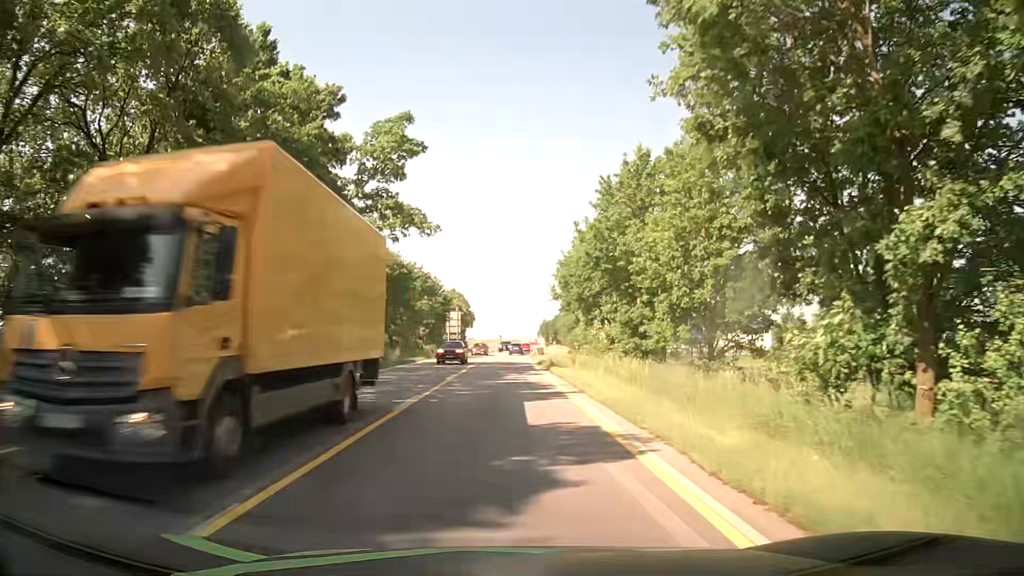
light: Day
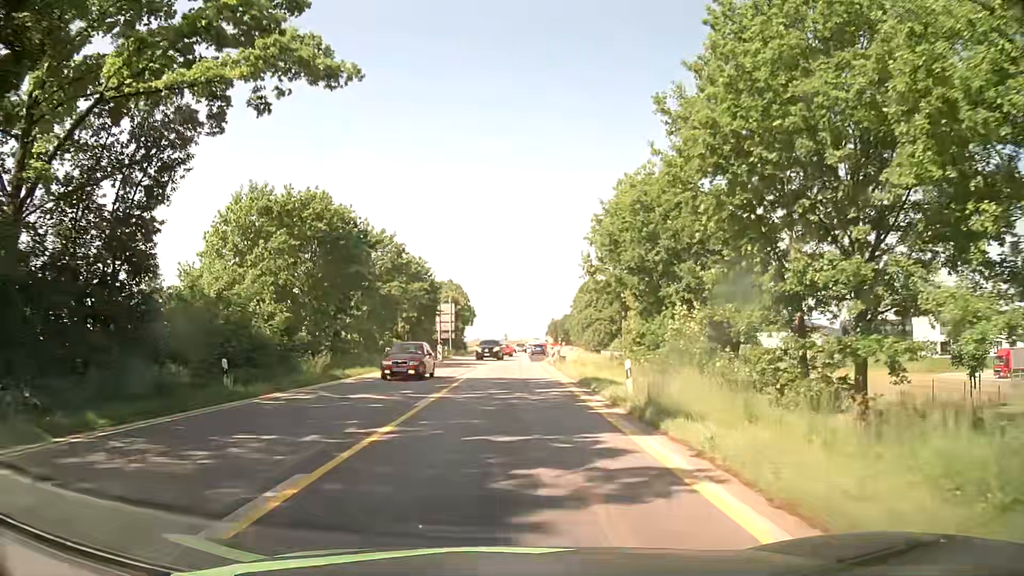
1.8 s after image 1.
(-0.2, +22.8) m; -1°
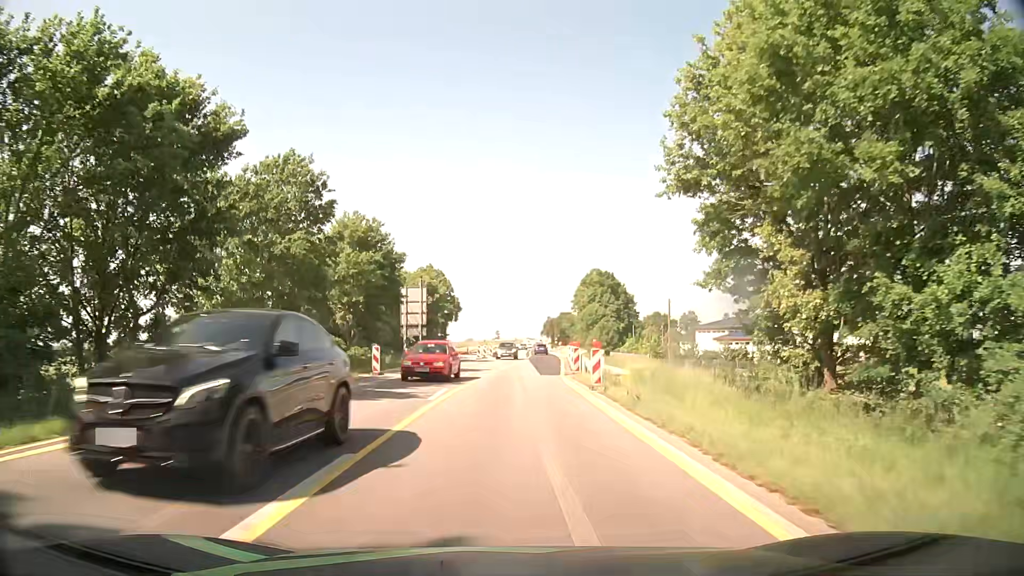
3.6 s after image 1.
(0.0, +22.8) m; +1°
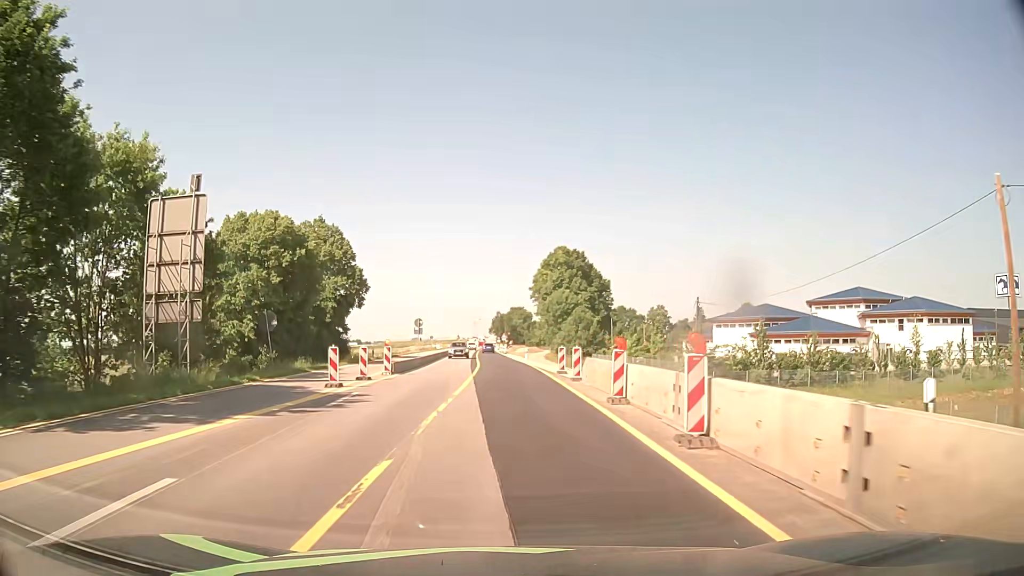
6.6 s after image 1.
(+1.0, +38.0) m; +4°
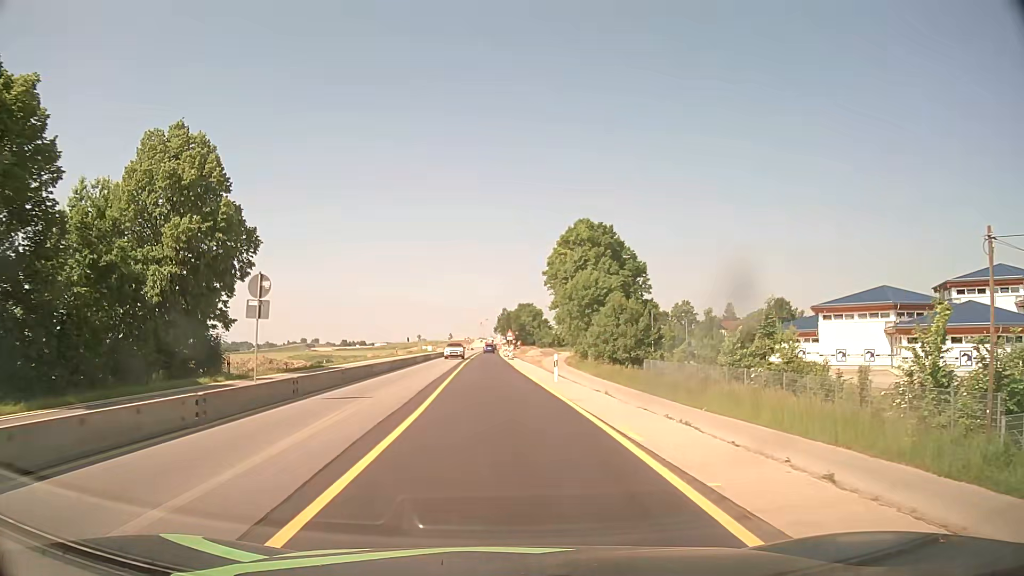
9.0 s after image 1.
(+0.1, +30.4) m; -1°
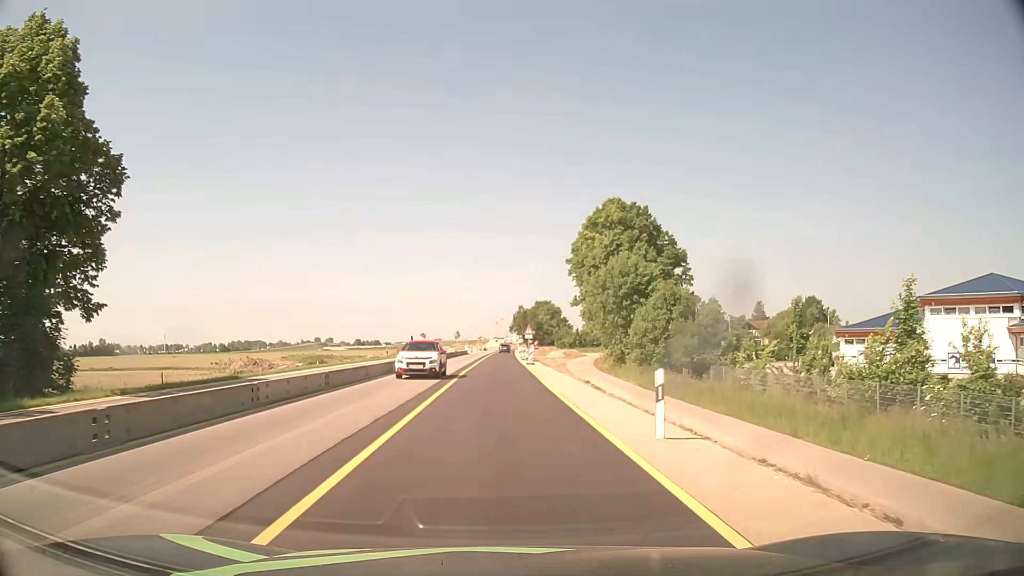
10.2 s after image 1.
(-0.2, +15.2) m; -1°
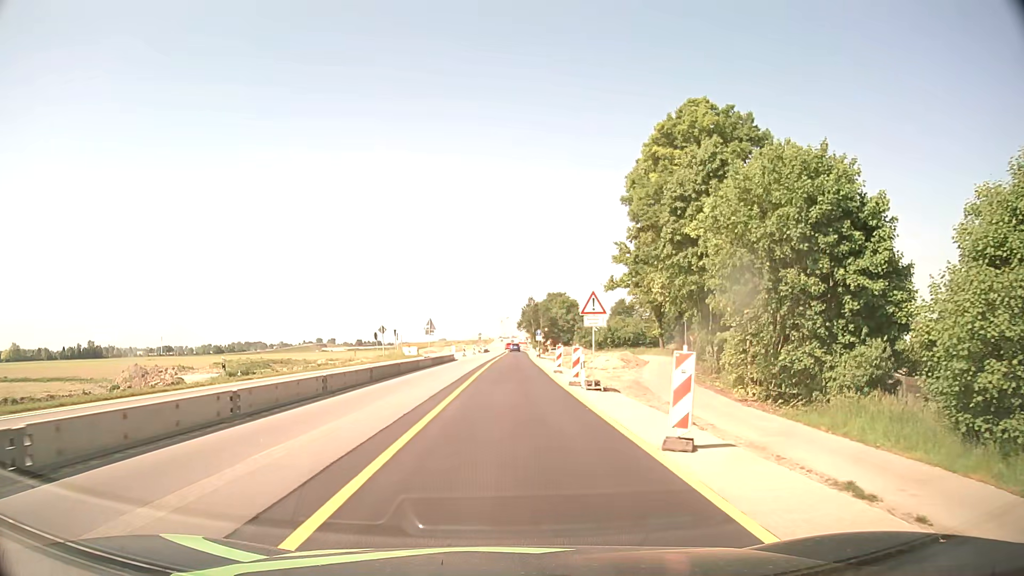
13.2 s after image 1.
(-0.5, +38.1) m; -1°
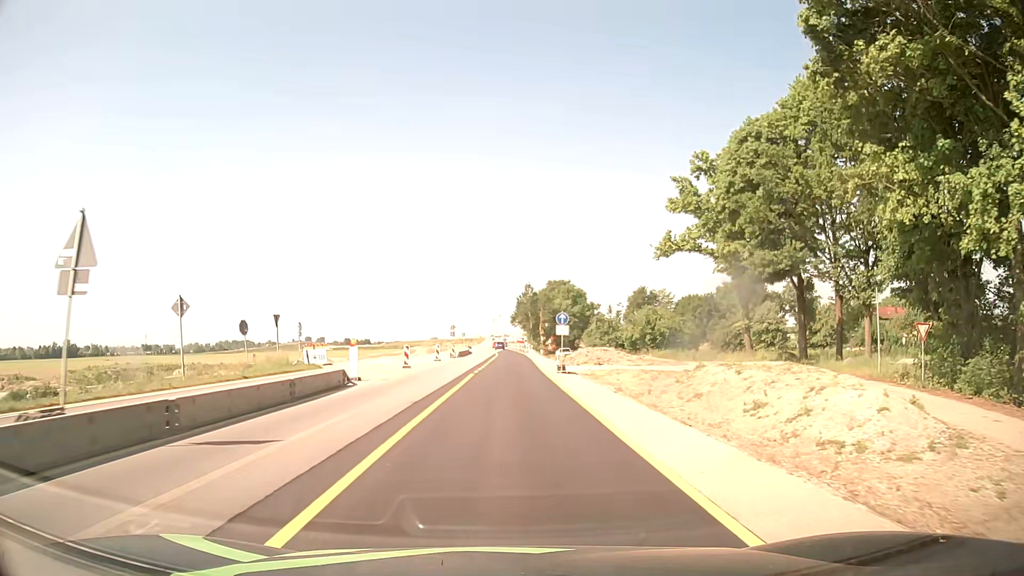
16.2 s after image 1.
(+0.4, +38.1) m; +1°
(0, +10) (0, +20) (0, +30) (0, +40) (0, +50) (0, +60) (0, +70) (0, +80) (0, +90) (-1, +100) m
